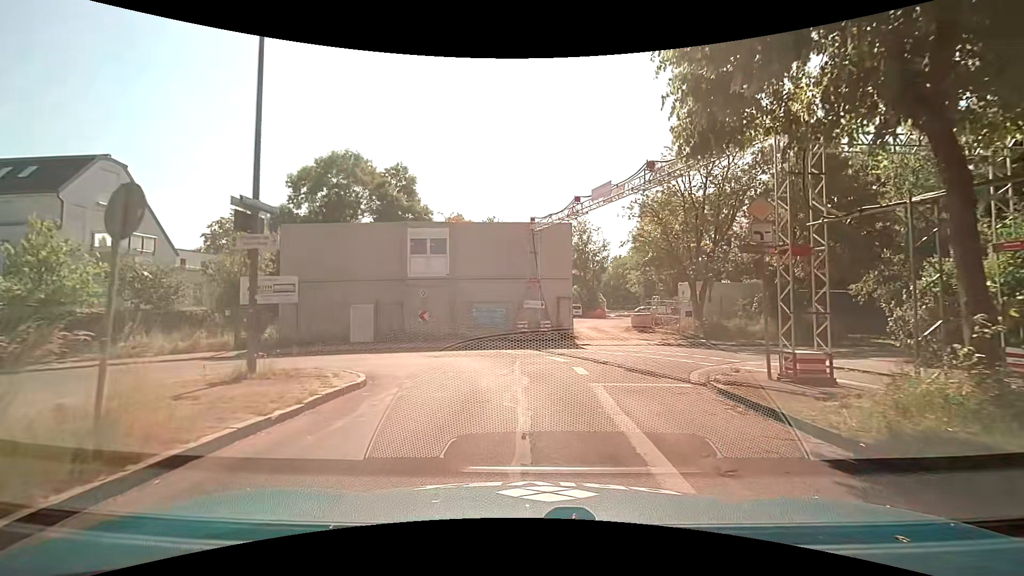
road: residential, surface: asphalt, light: Day
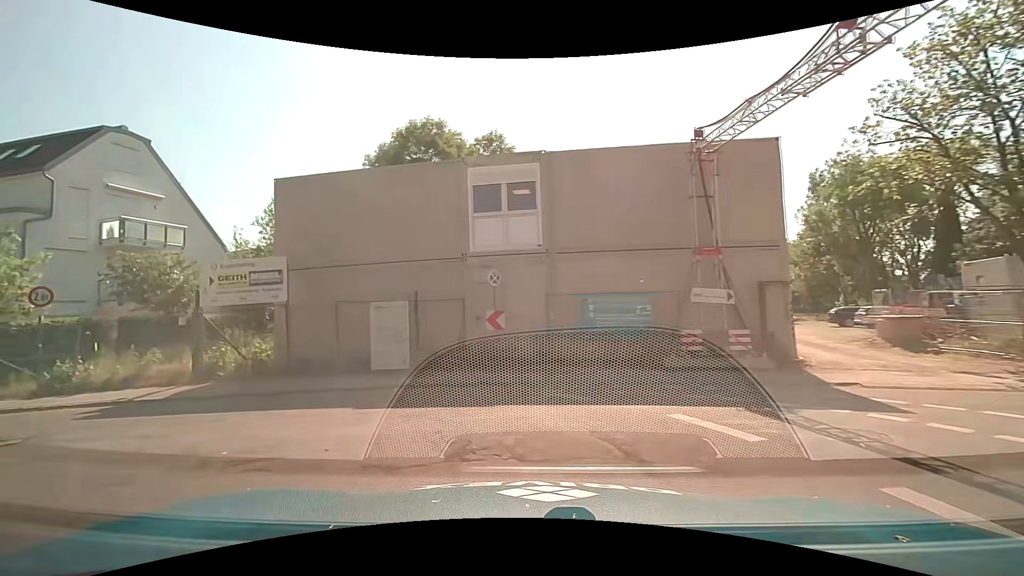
(-0.8, +11.5) m; -14°
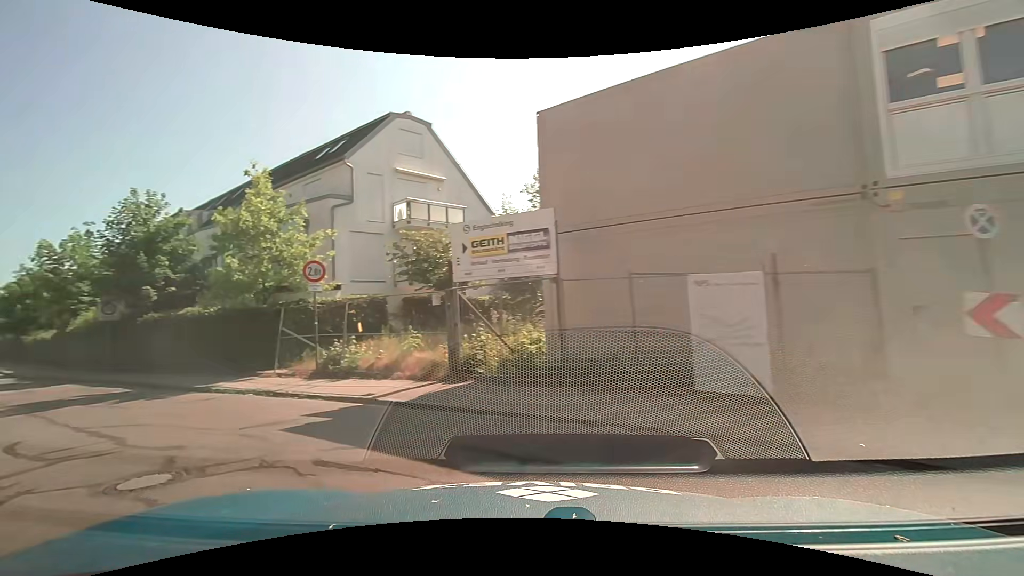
(-1.4, +5.5) m; -31°
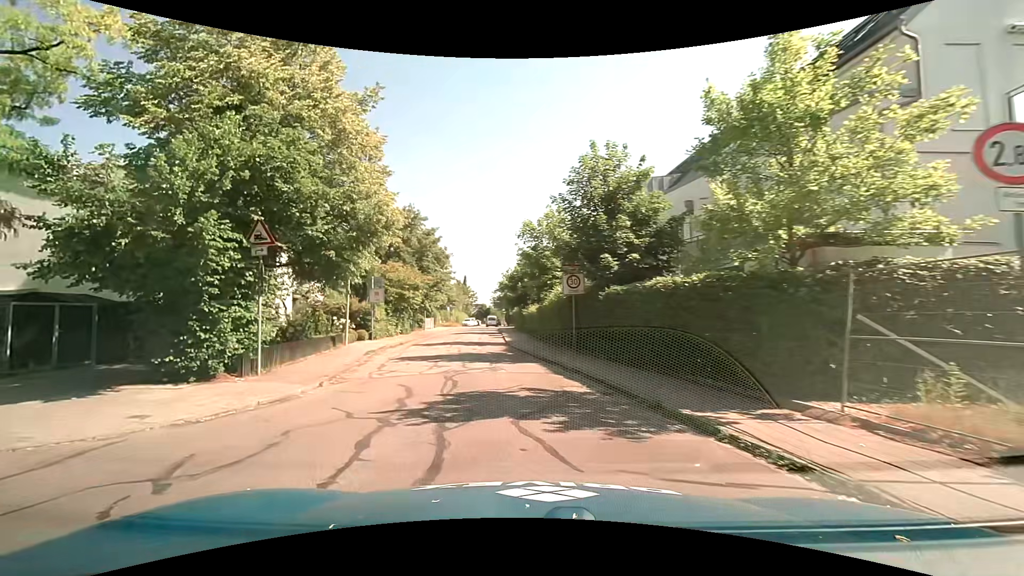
(-3.9, +7.5) m; -51°
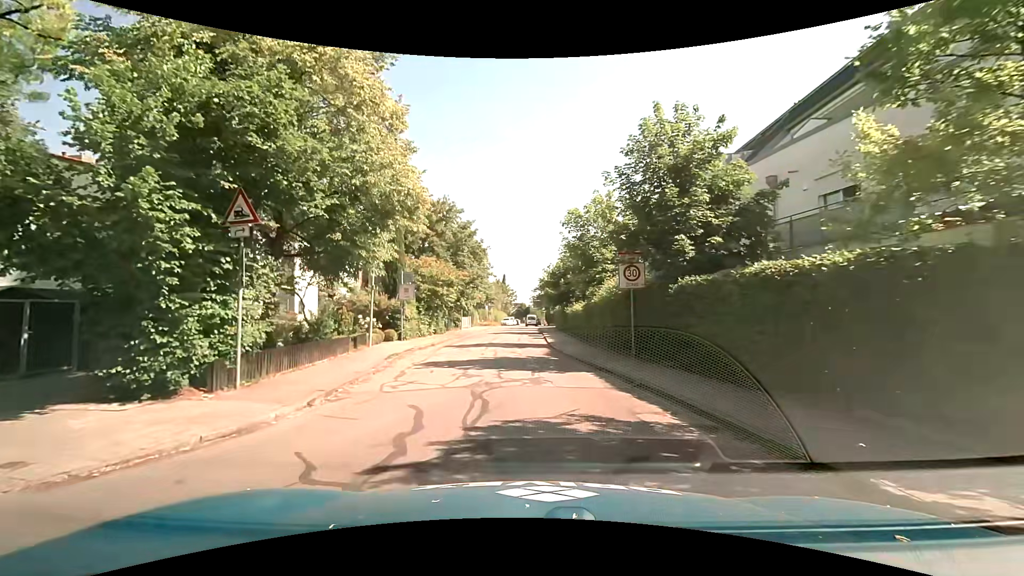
(0.0, +3.1) m; -2°
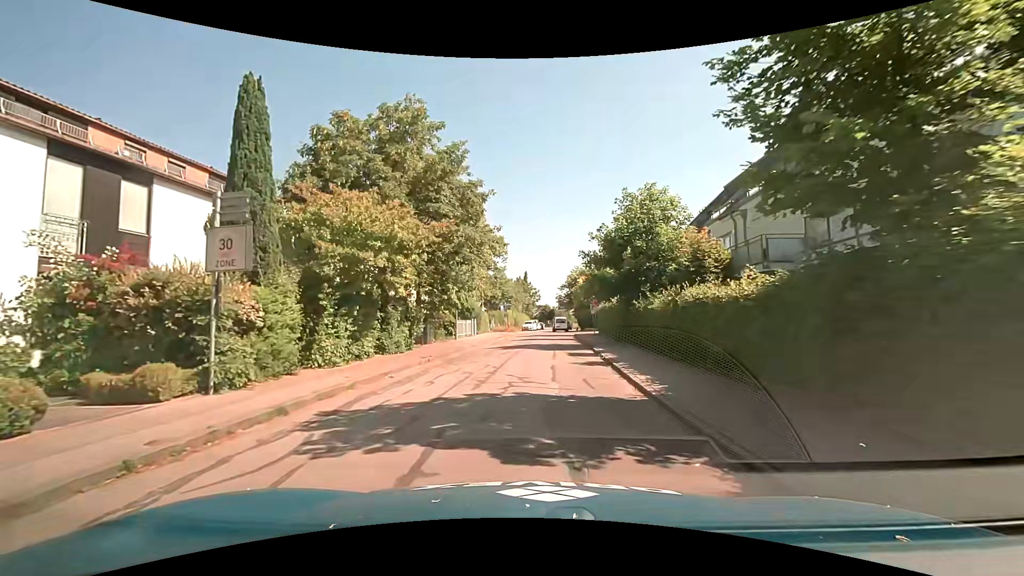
(-0.6, +18.4) m; -3°
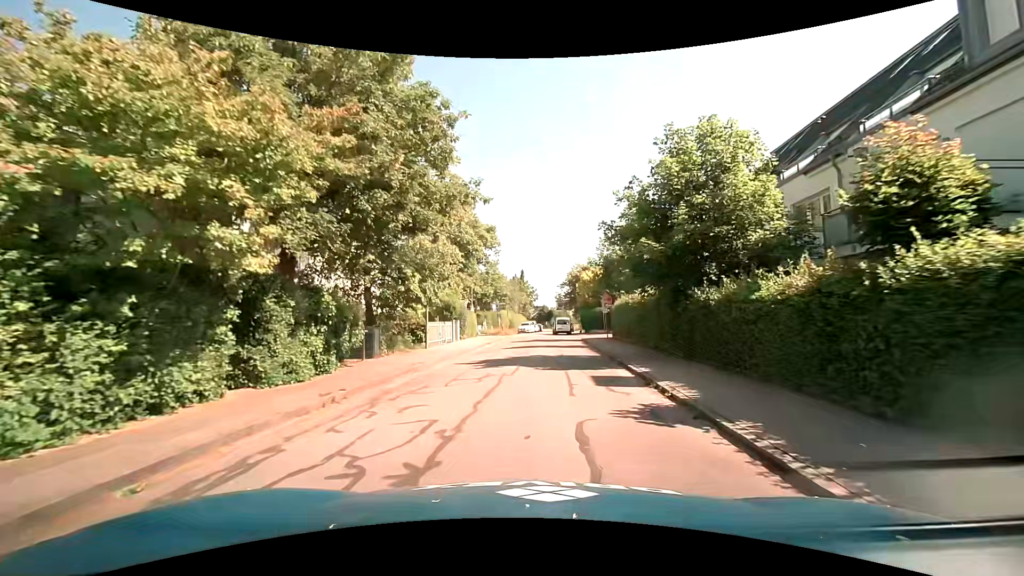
(+0.1, +8.3) m; +1°
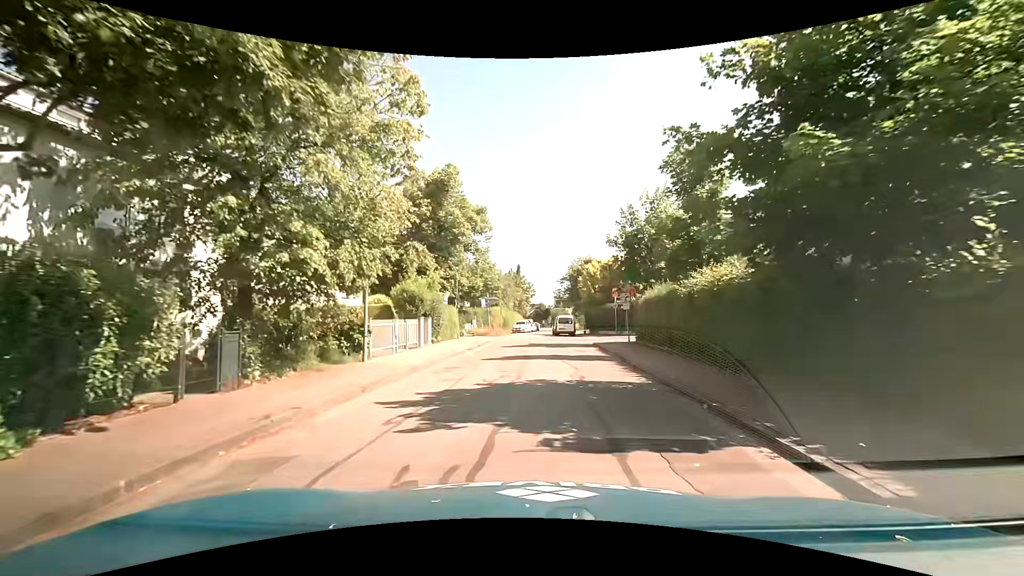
(0.0, +8.3) m; 0°
